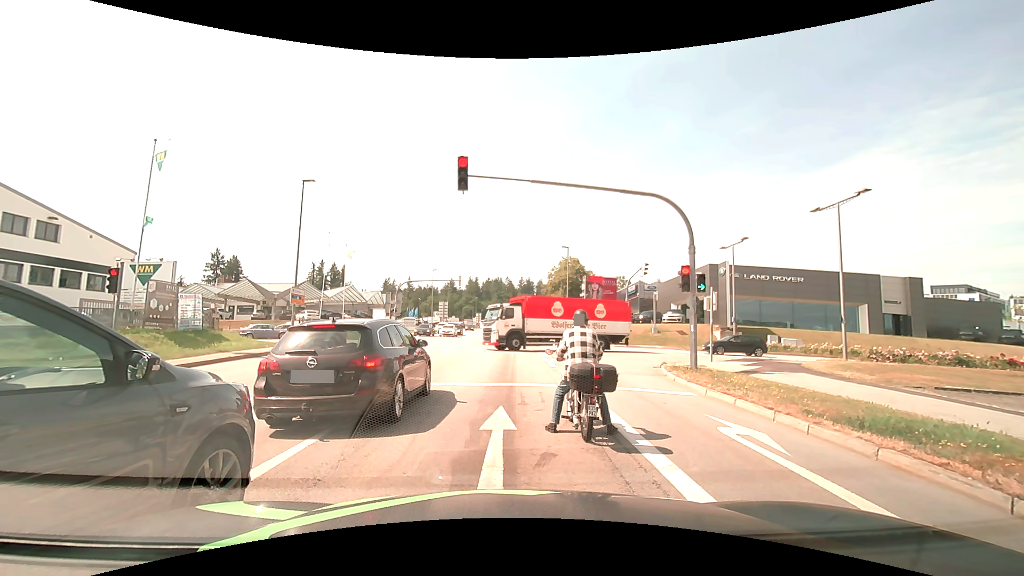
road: tertiary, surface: asphalt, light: Day
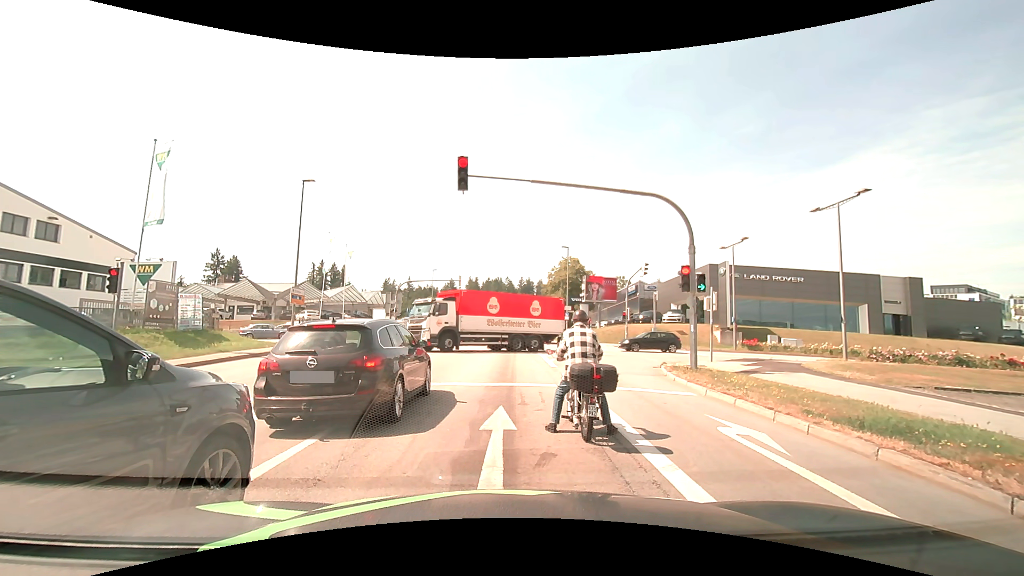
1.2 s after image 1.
(0.0, 0.0) m; 0°
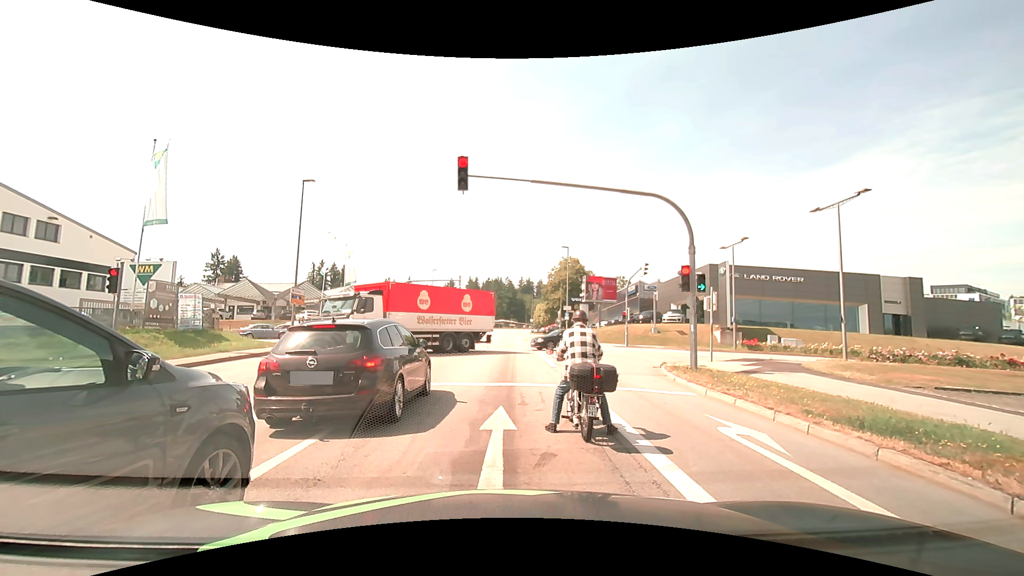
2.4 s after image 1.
(0.0, 0.0) m; 0°
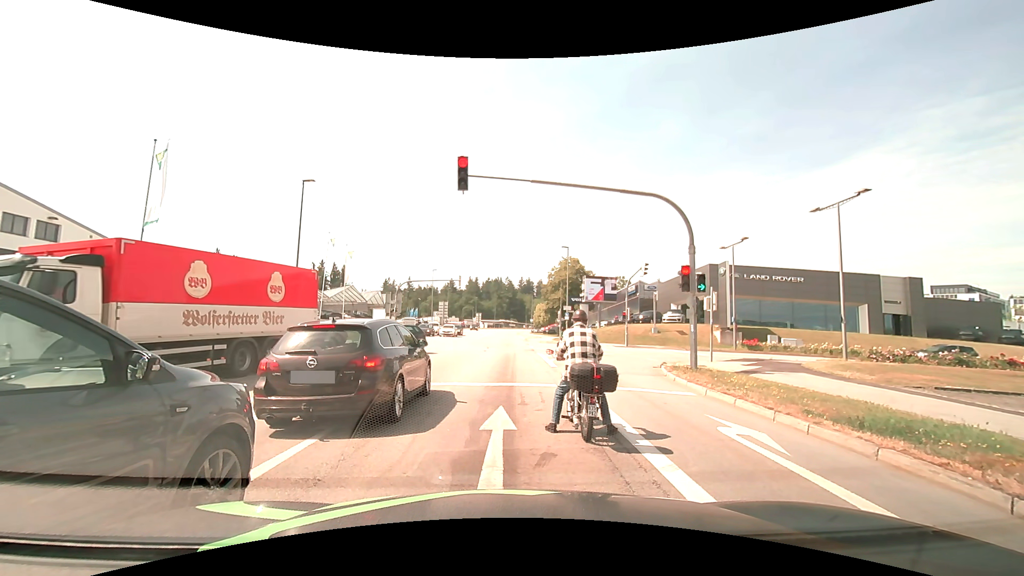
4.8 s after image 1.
(0.0, 0.0) m; 0°
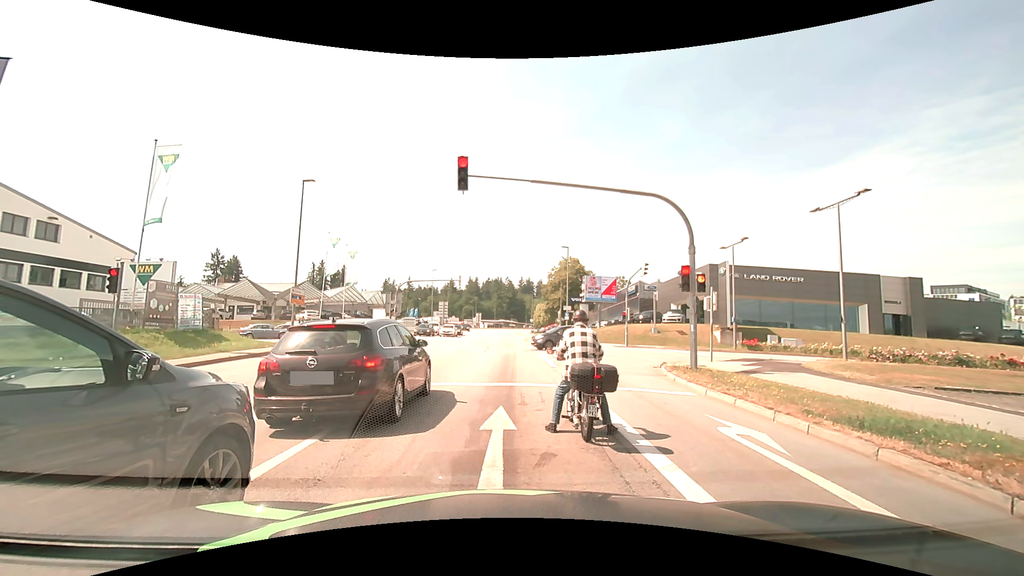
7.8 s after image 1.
(0.0, 0.0) m; 0°
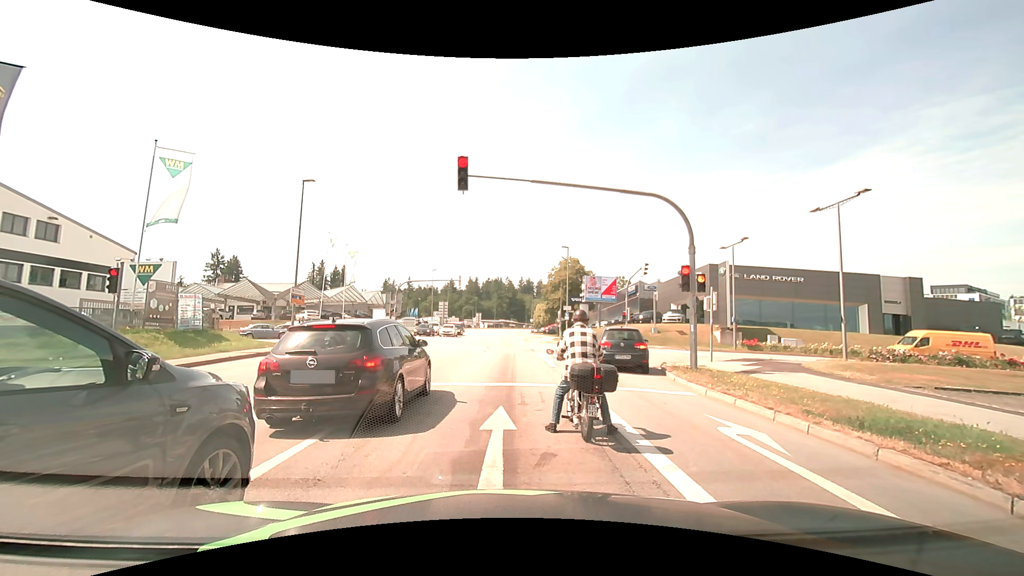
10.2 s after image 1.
(0.0, 0.0) m; 0°
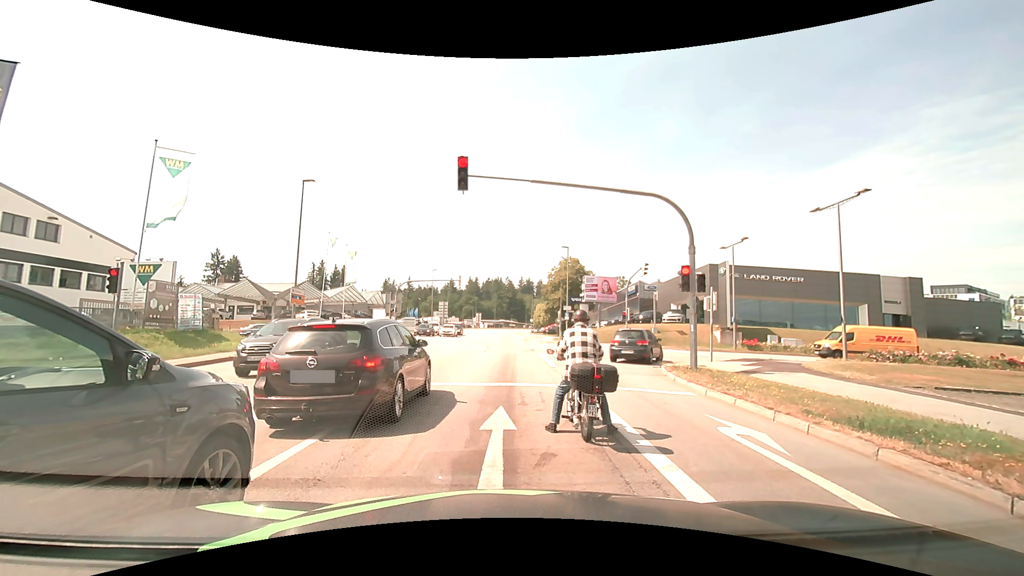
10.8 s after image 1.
(0.0, 0.0) m; 0°
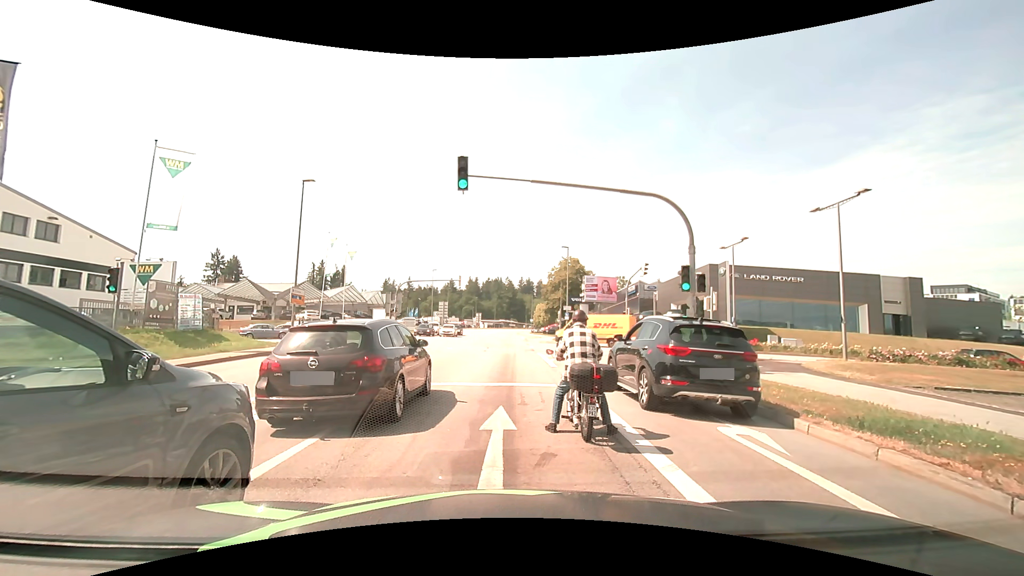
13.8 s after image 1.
(0.0, 0.0) m; 0°
